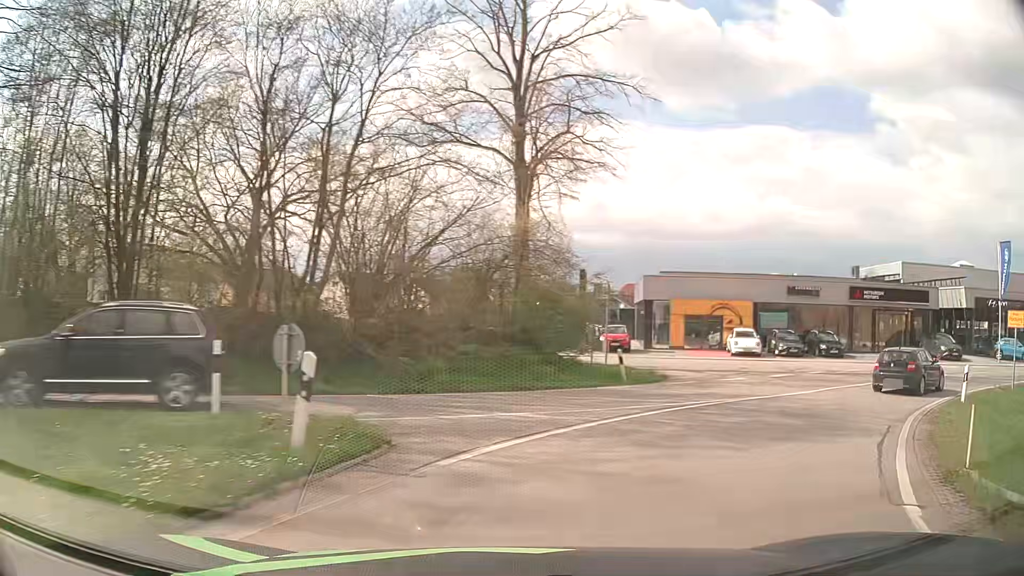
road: primary_link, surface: asphalt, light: Day
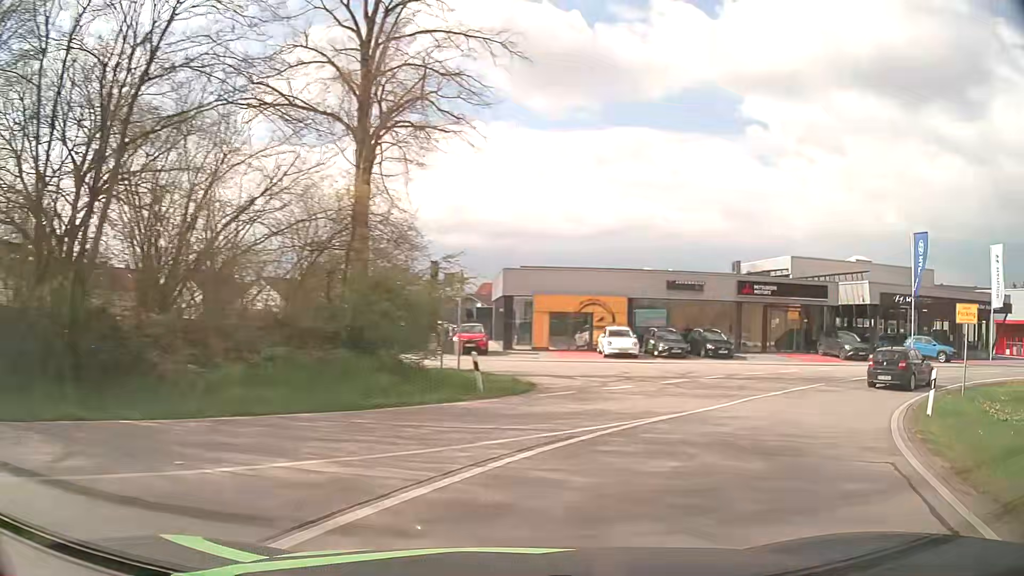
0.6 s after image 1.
(+0.5, +4.6) m; +12°
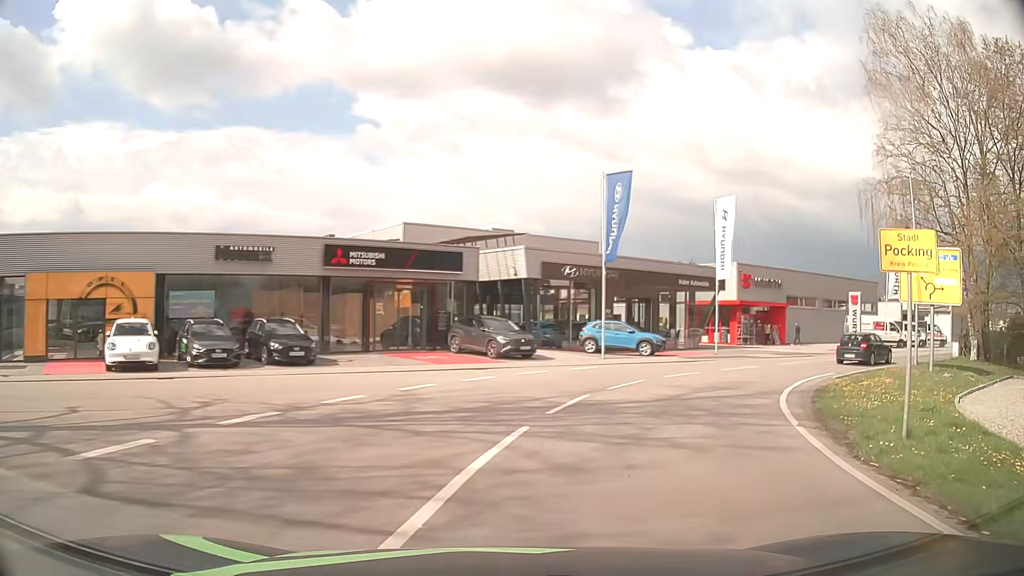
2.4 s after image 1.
(+4.5, +13.7) m; +34°
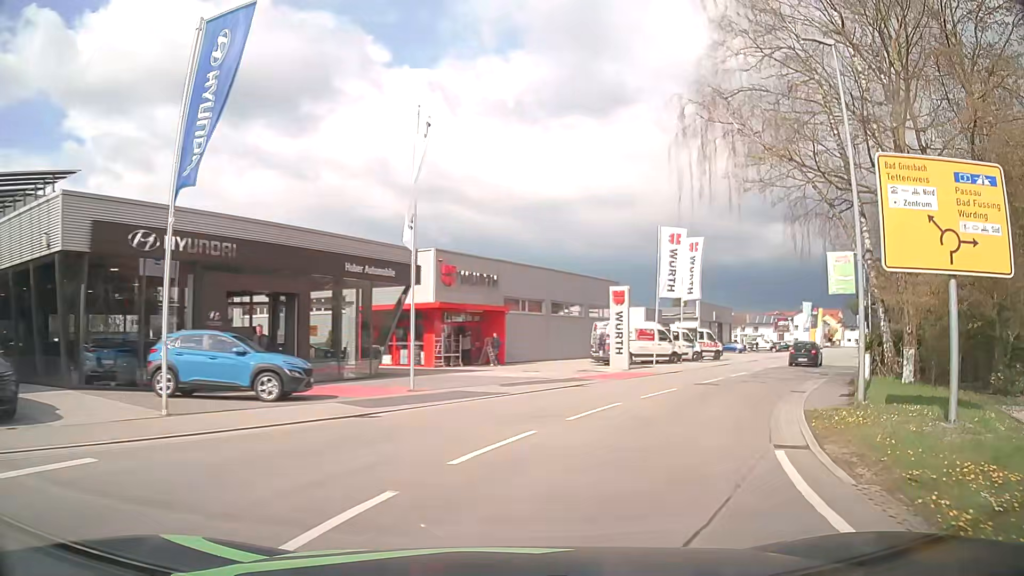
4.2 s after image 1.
(+3.8, +15.9) m; +27°
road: secondary
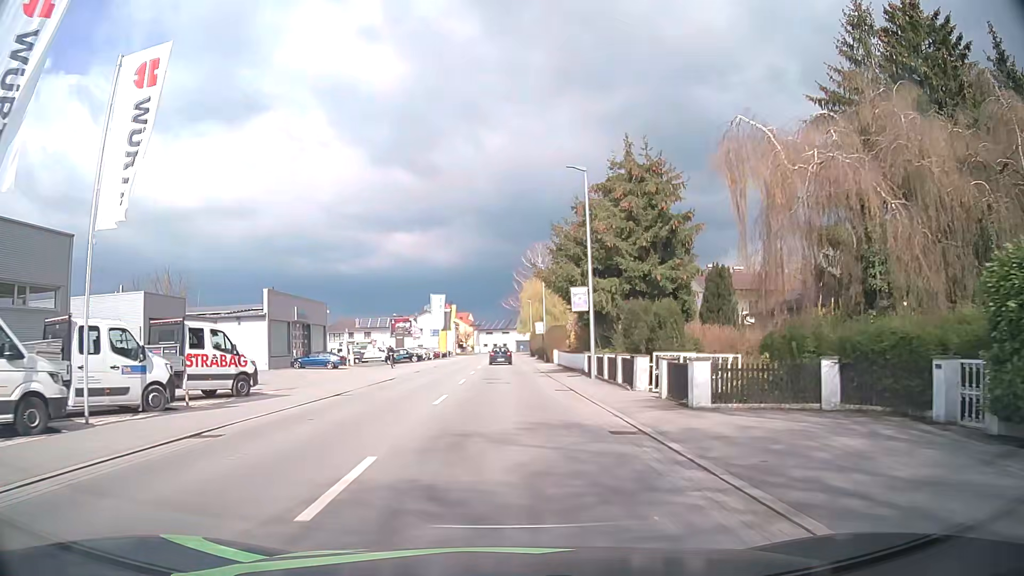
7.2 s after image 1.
(+11.5, +28.0) m; +34°
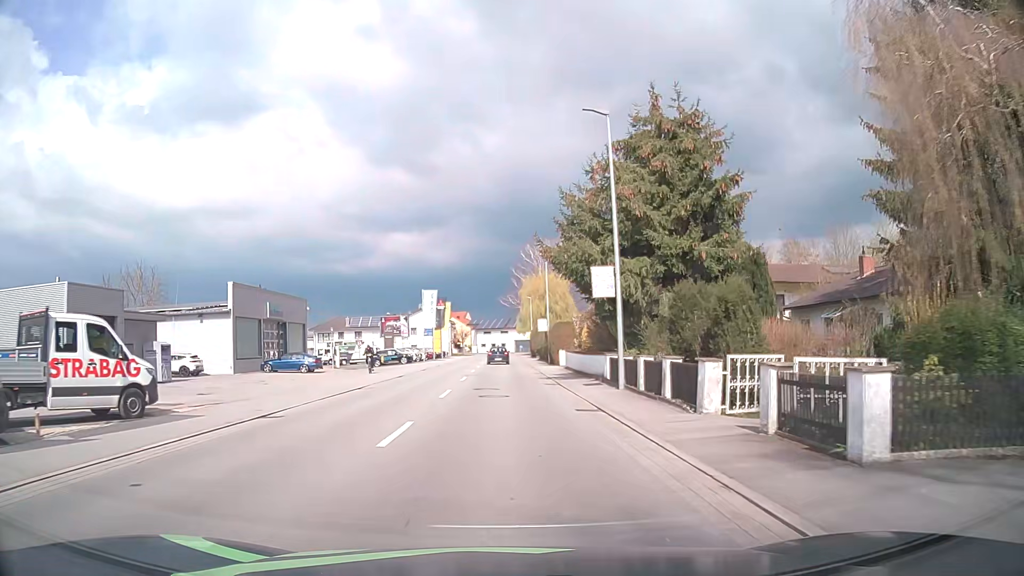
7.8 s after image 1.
(-0.1, +6.8) m; 0°
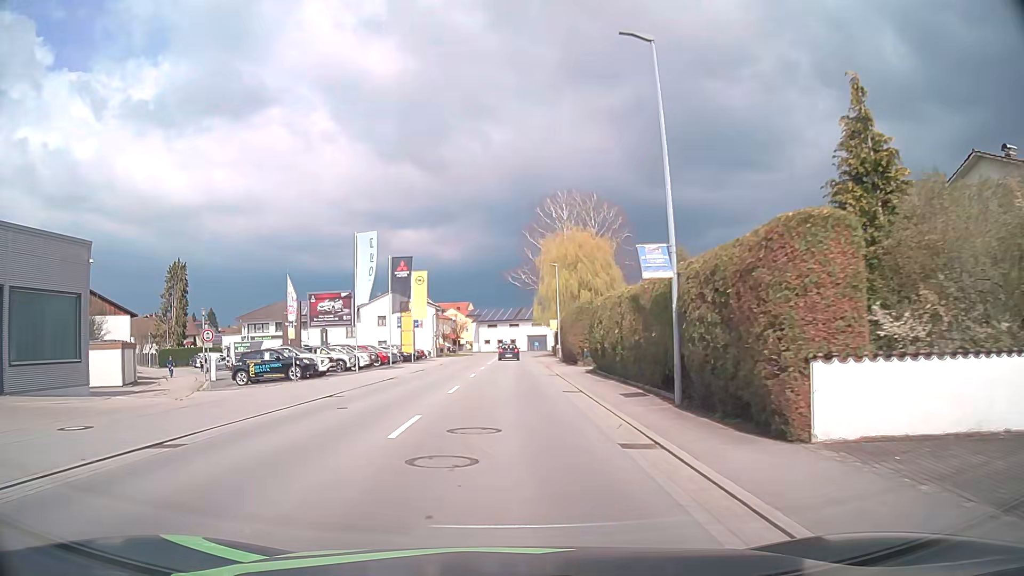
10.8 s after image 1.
(-0.2, +36.4) m; -1°
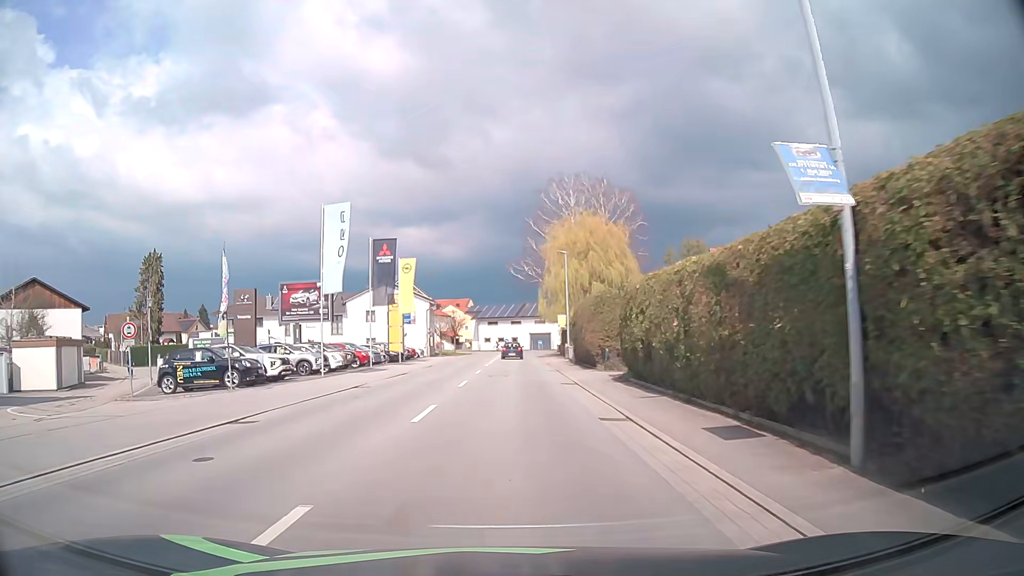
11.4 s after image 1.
(0.0, +7.4) m; -1°
